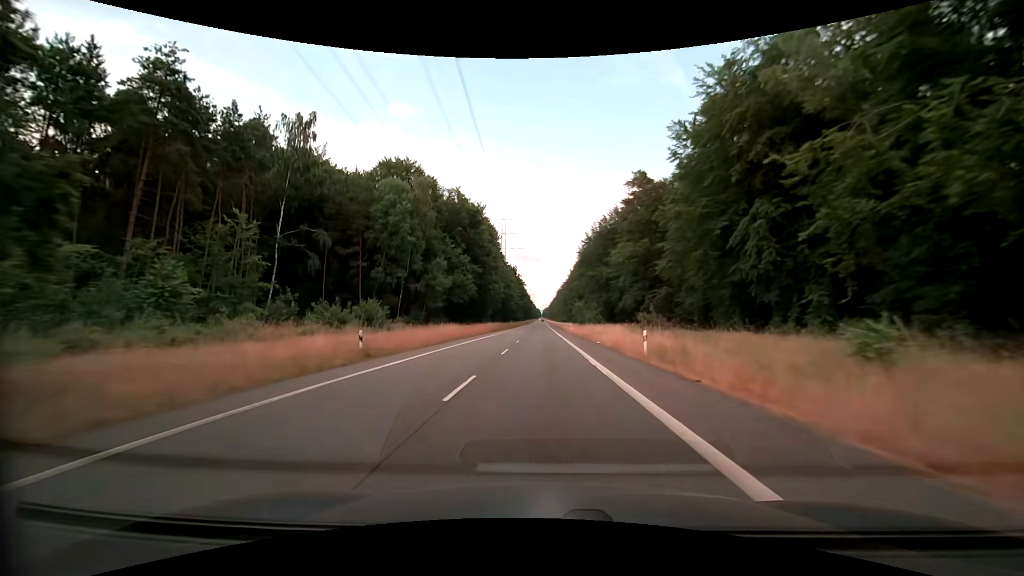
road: secondary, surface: asphalt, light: Day
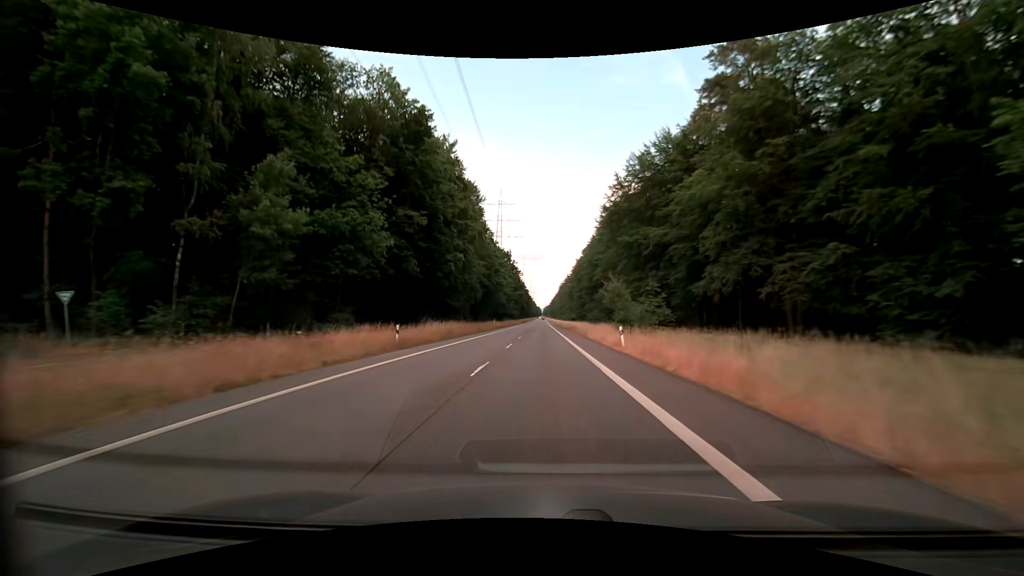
(0.0, +44.6) m; 0°
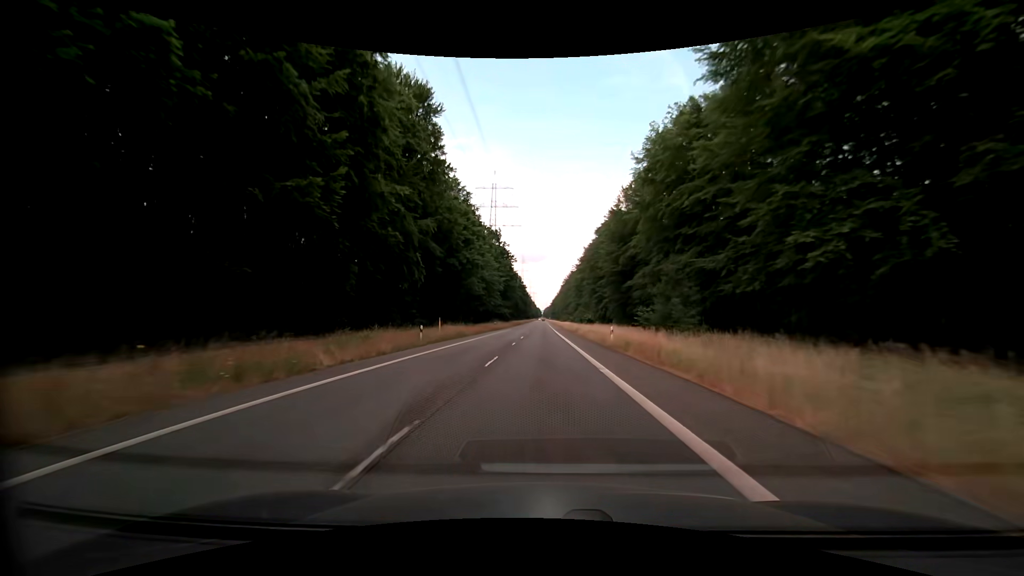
(0.0, +45.2) m; 0°
(0, +10) (0, +20) (0, +30) (0, +40) (0, +50) (0, +60) (0, +70) (0, +80) (0, +90) (0, +100) m
